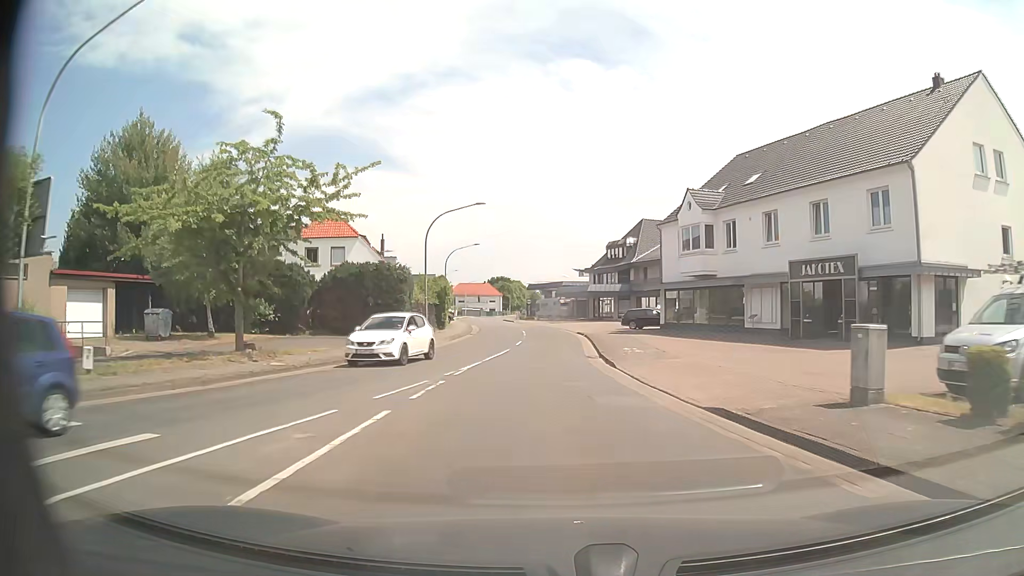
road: secondary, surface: asphalt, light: Day
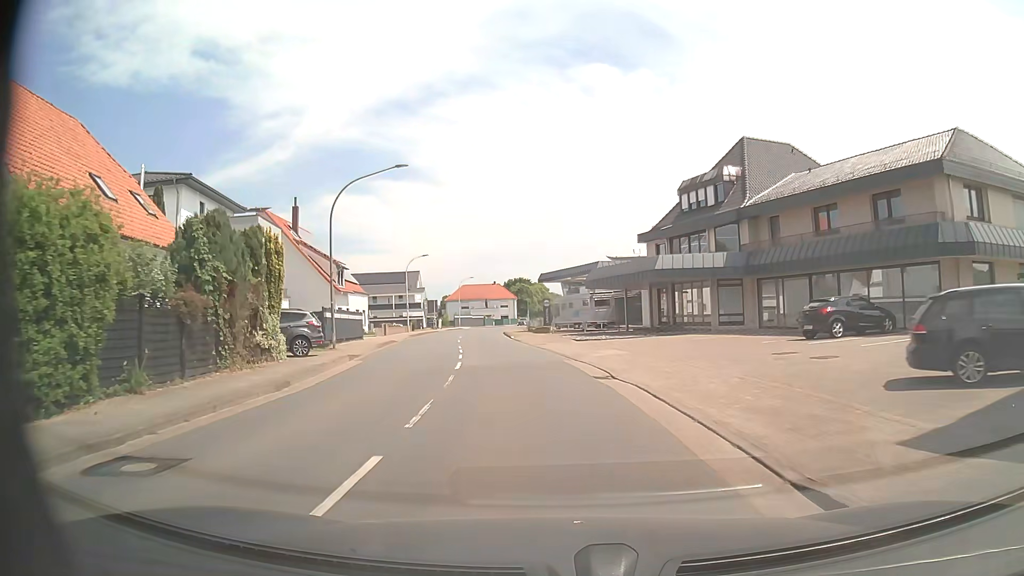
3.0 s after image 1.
(-0.2, +39.7) m; -2°
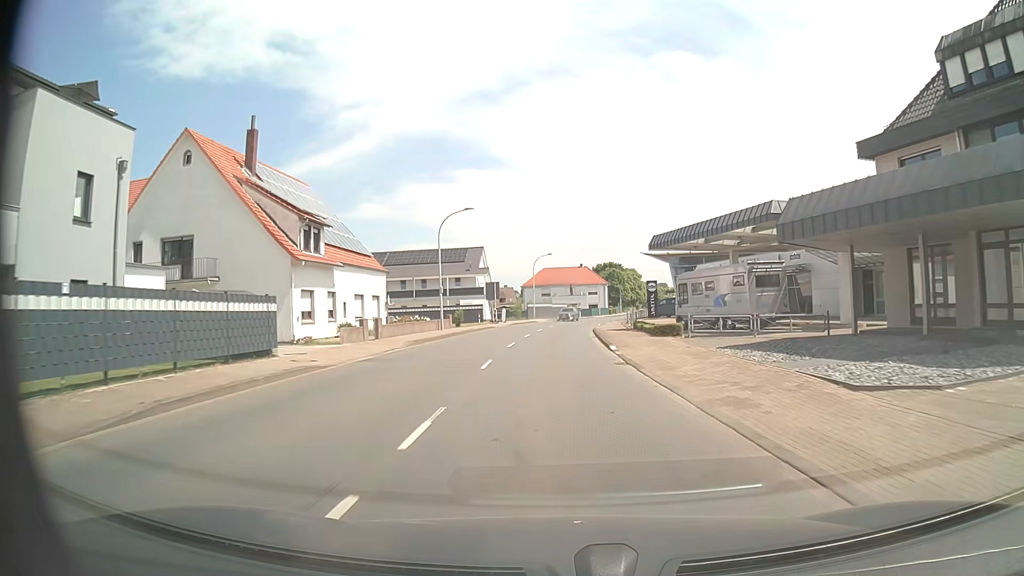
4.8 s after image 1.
(-2.0, +24.0) m; -8°
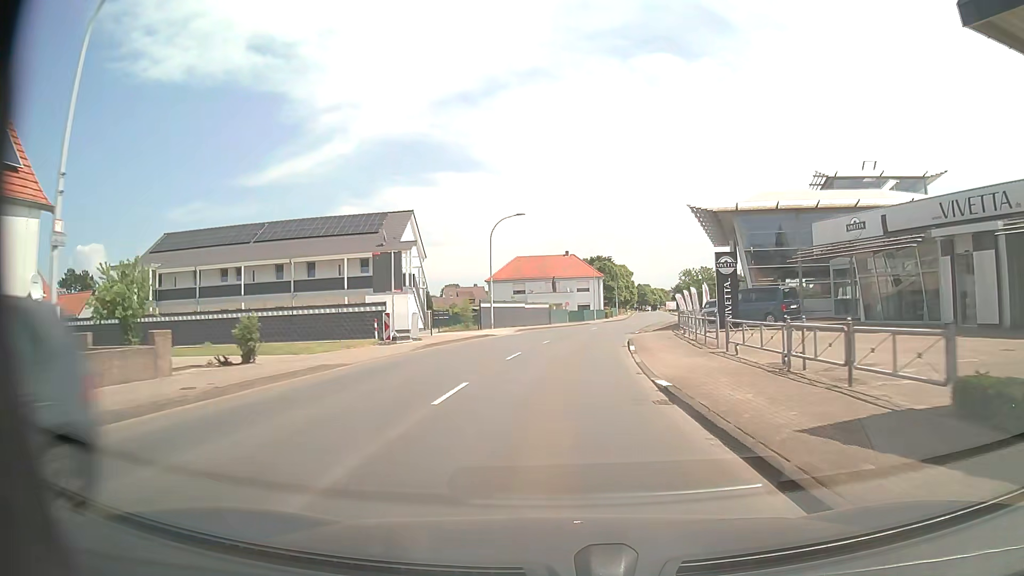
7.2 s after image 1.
(+0.1, +33.0) m; +1°
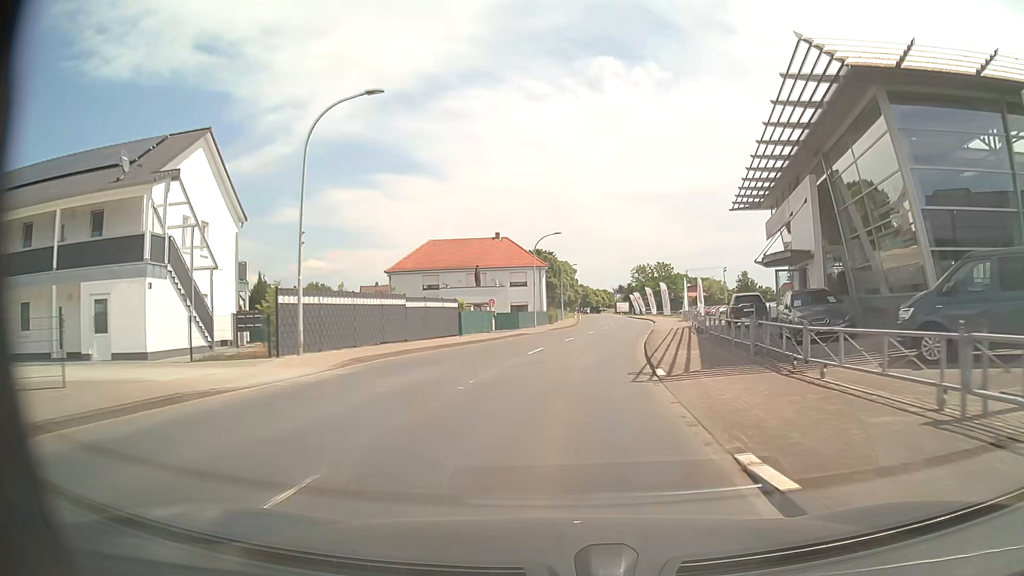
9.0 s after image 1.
(+1.1, +24.9) m; +5°
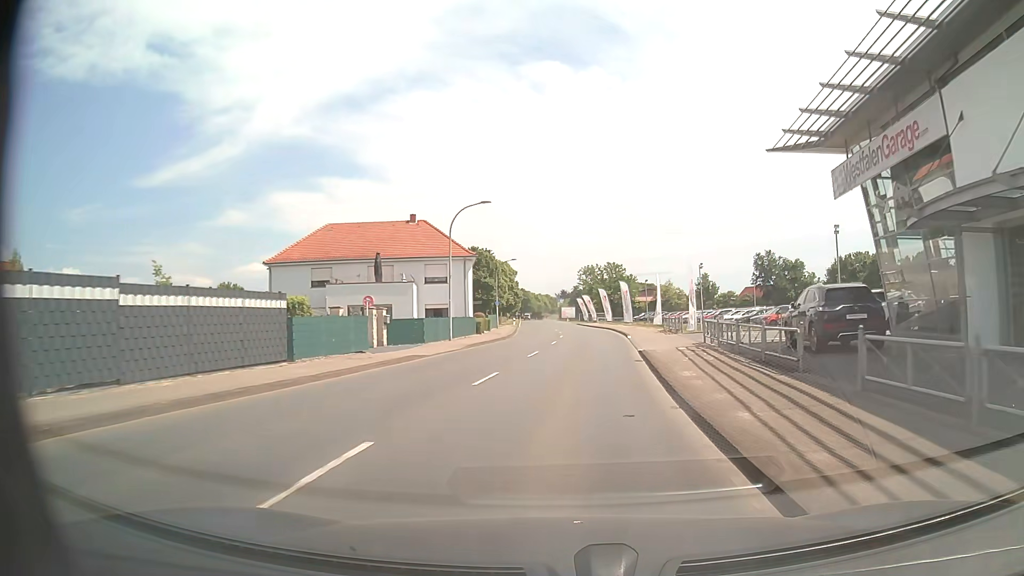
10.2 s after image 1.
(+0.7, +16.7) m; +5°
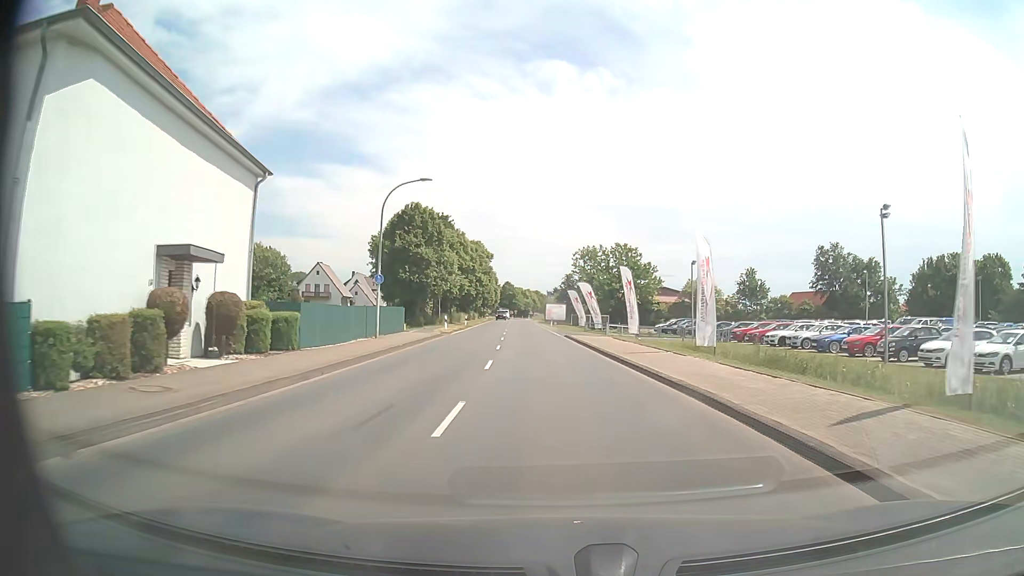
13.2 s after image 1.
(+1.5, +41.7) m; +1°
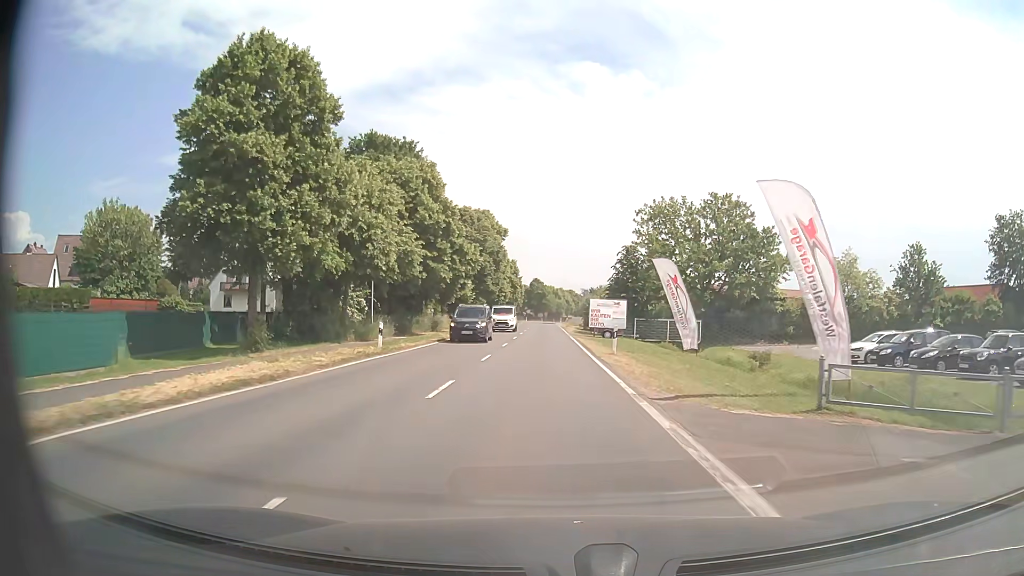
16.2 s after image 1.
(-1.2, +41.8) m; -3°
(0, +10) (0, +20) (0, +30) (0, +40) (0, +50) (-1, +60) (-1, +70) (-1, +80) (-1, +90) (-1, +100) m
